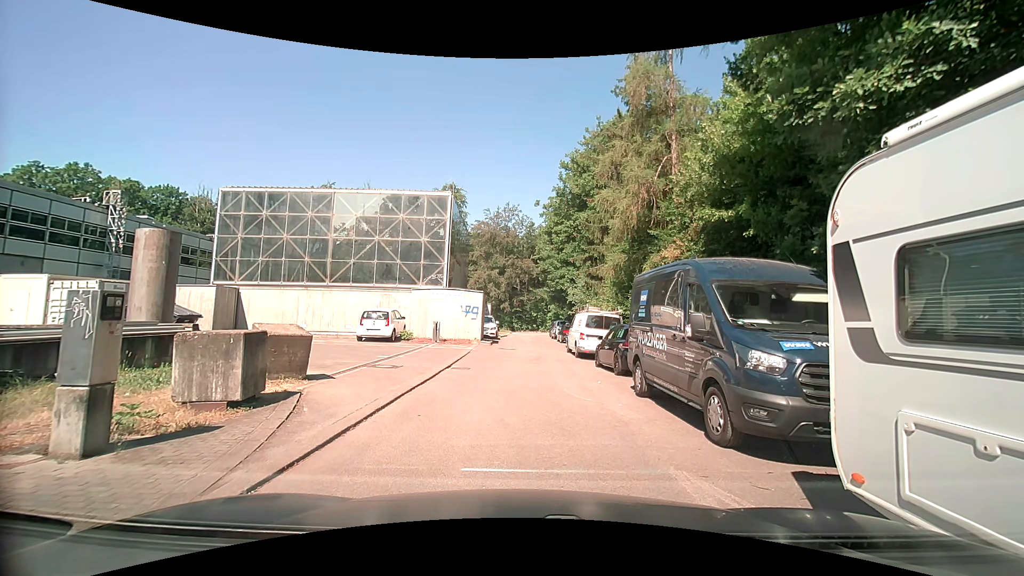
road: unclassified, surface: asphalt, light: Day
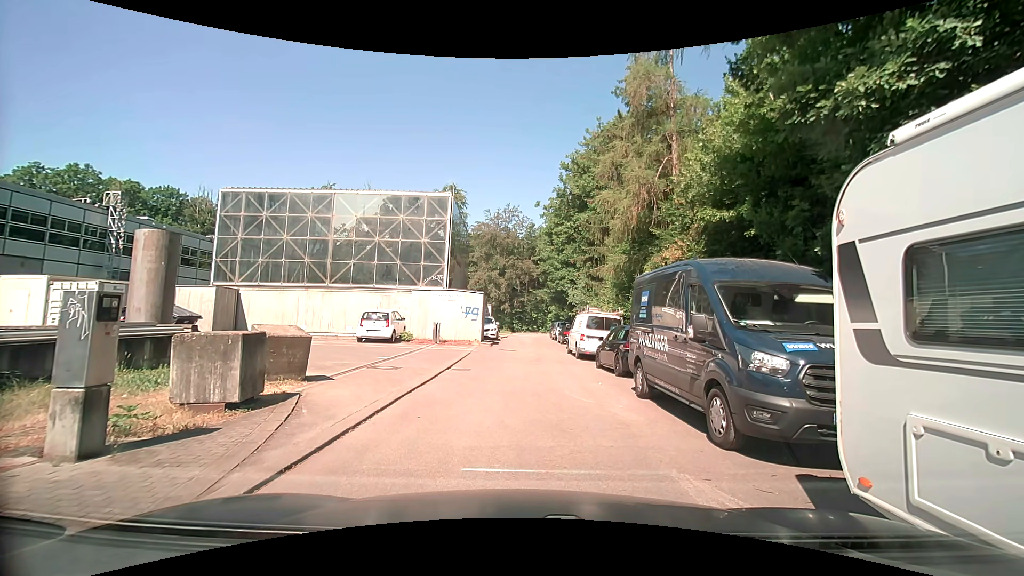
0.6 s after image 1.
(0.0, 0.0) m; 0°
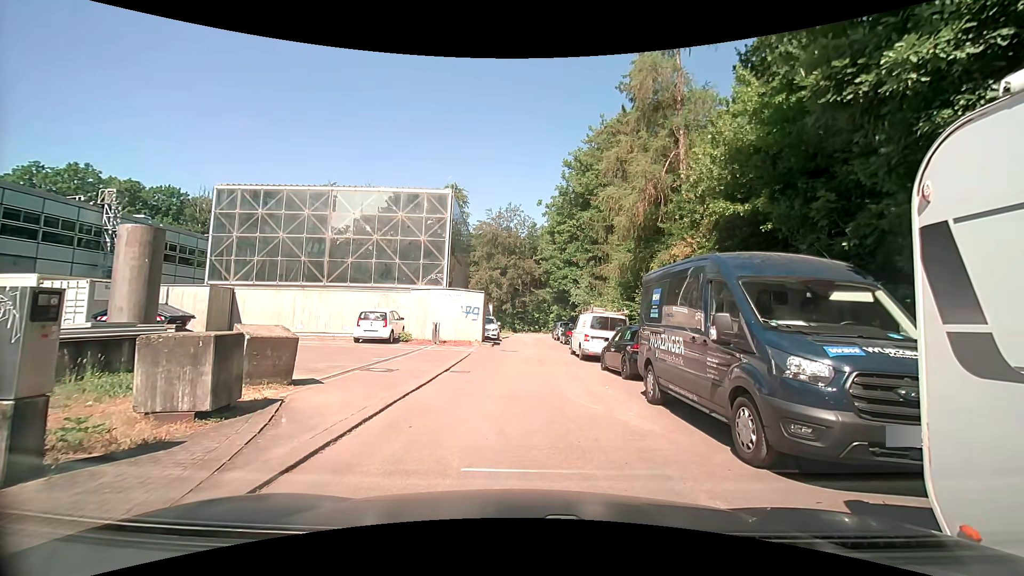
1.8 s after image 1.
(0.0, +0.7) m; 0°
